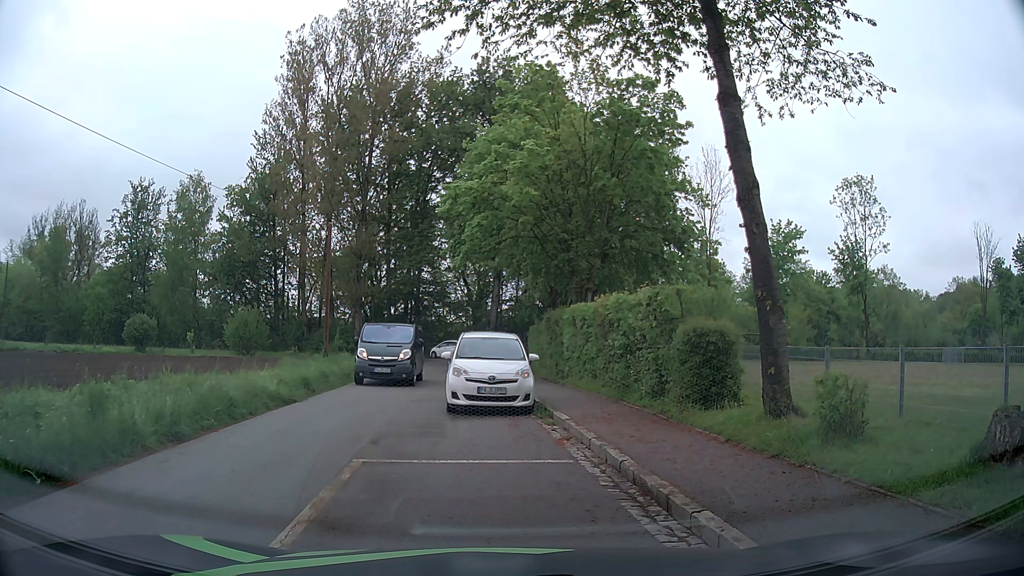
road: tertiary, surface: asphalt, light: Day
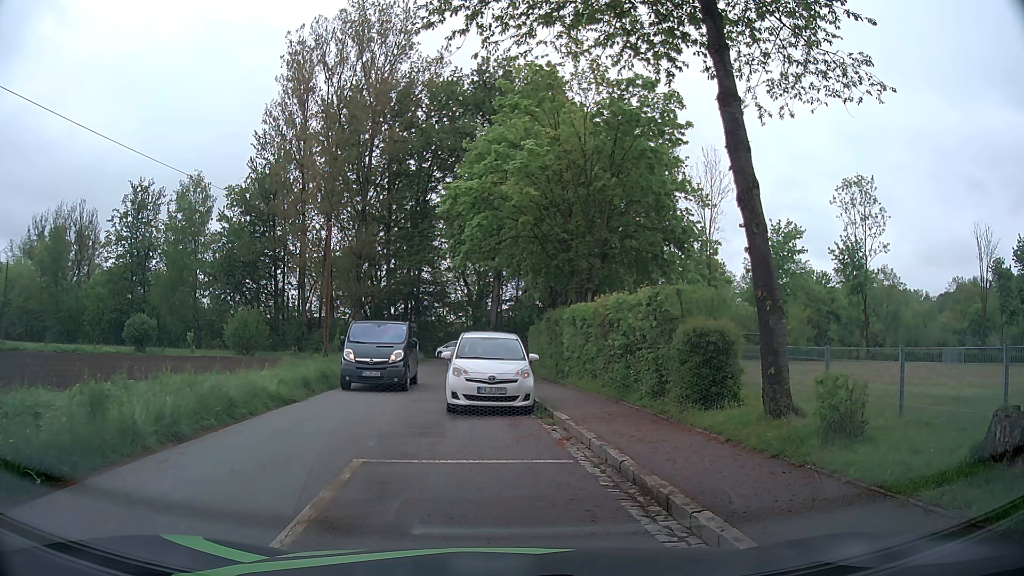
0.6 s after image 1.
(0.0, 0.0) m; 0°
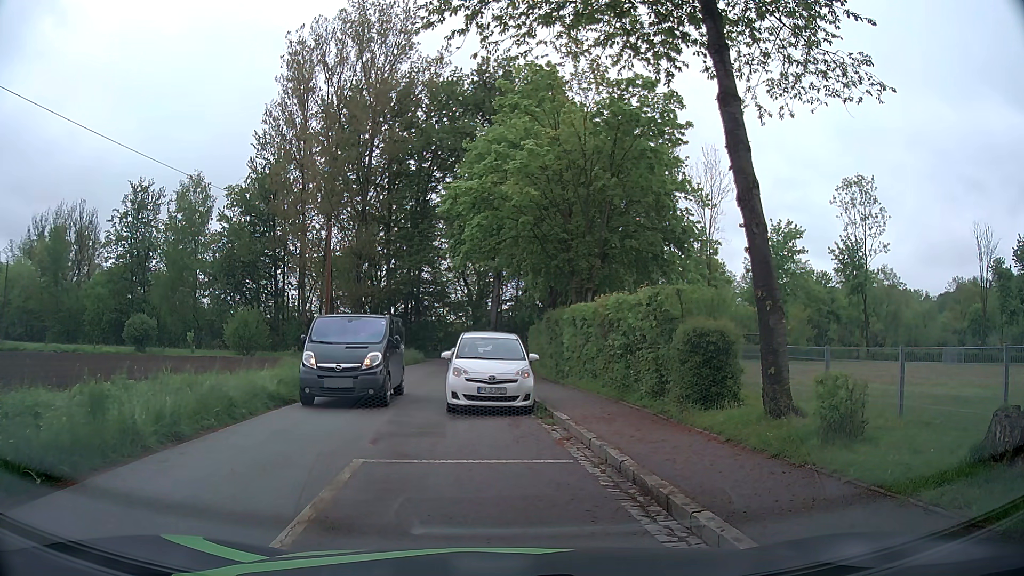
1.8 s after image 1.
(0.0, 0.0) m; 0°
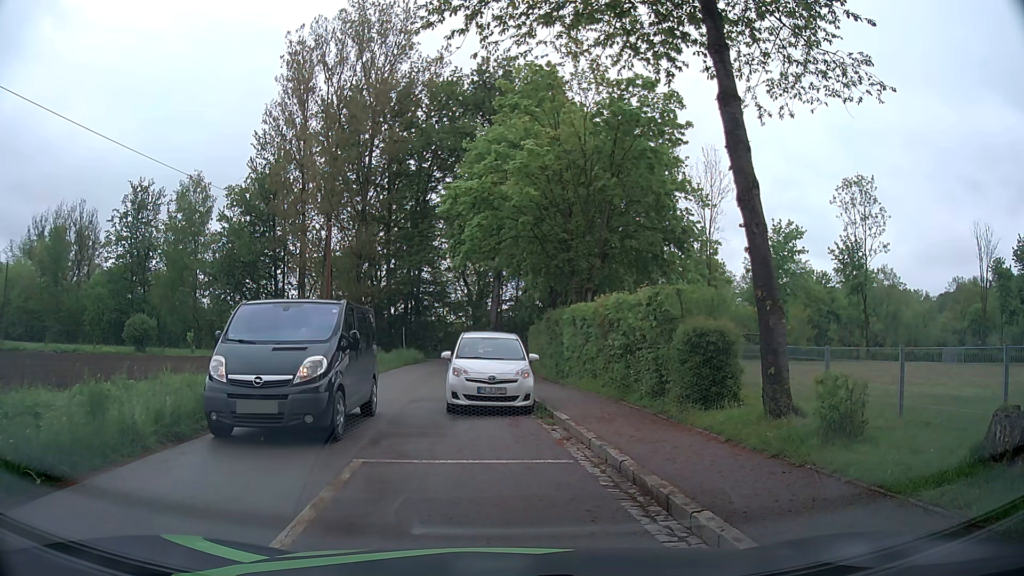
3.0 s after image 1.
(0.0, 0.0) m; 0°
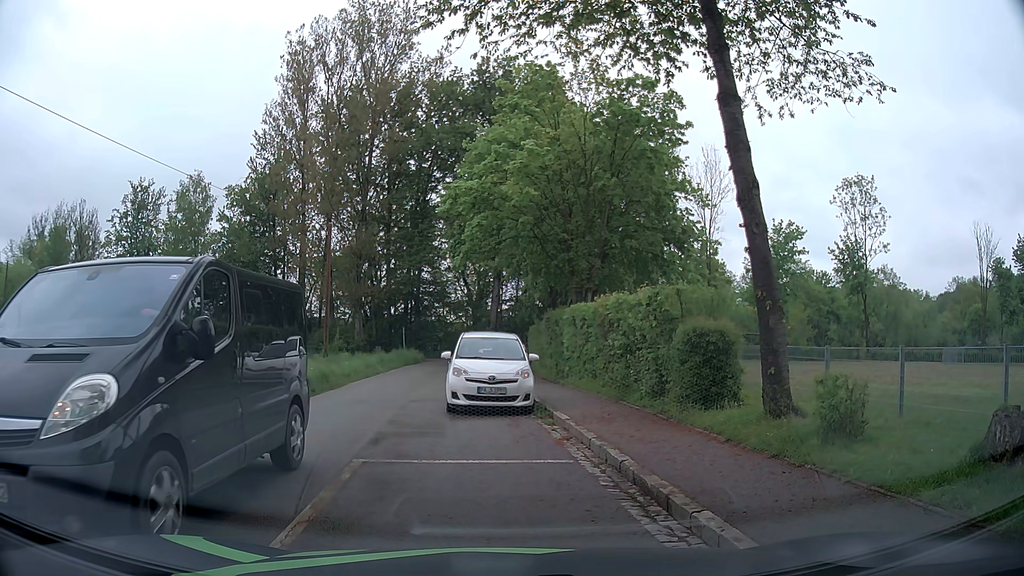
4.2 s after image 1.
(0.0, 0.0) m; 0°
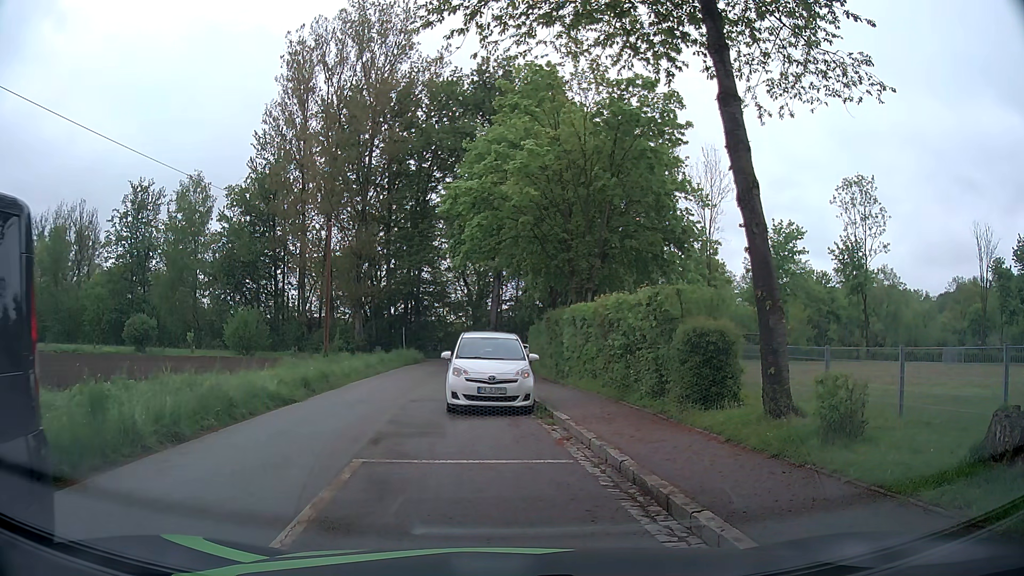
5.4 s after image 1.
(0.0, 0.0) m; 0°
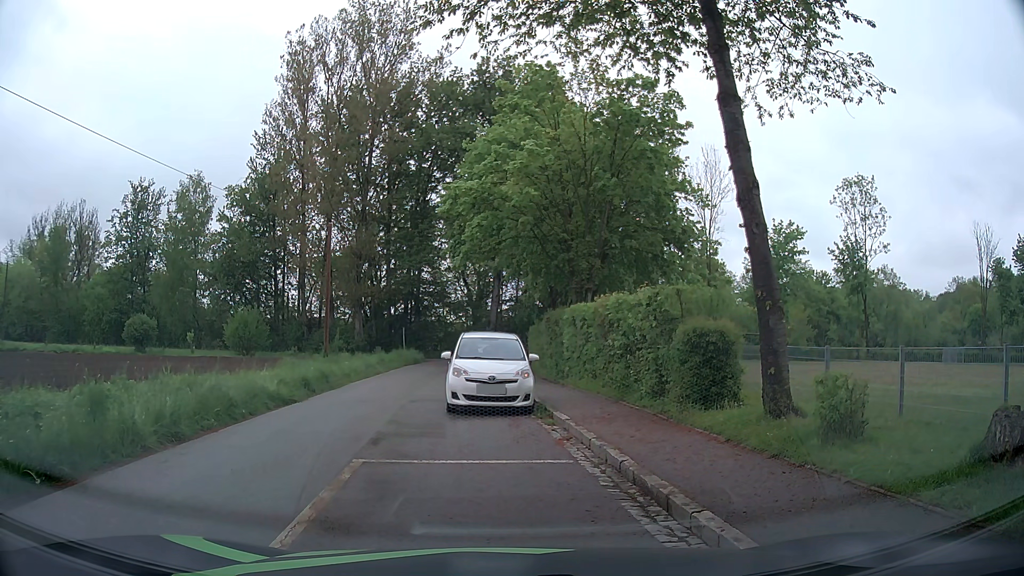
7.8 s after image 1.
(0.0, 0.0) m; 0°
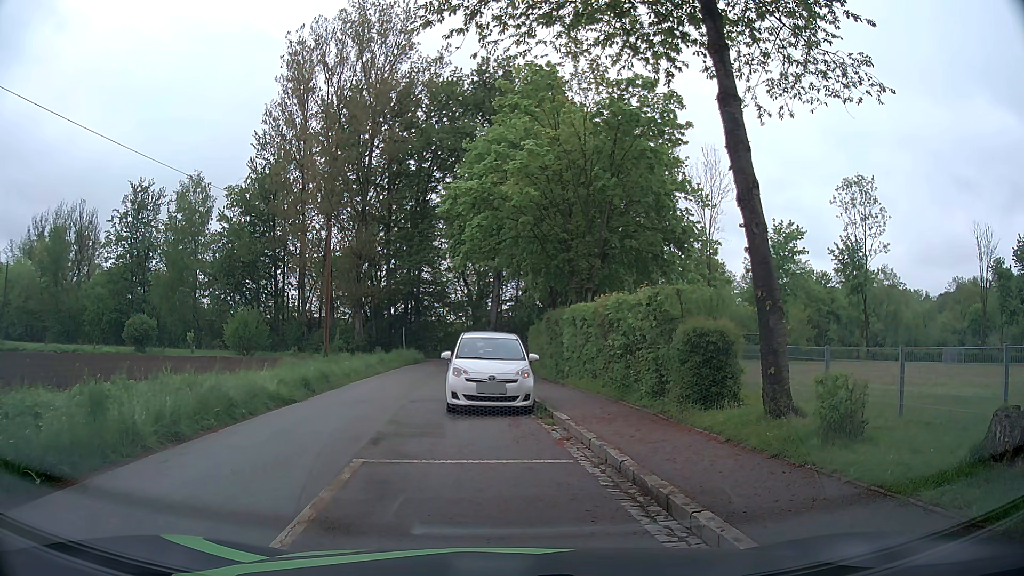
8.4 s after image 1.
(0.0, 0.0) m; 0°
